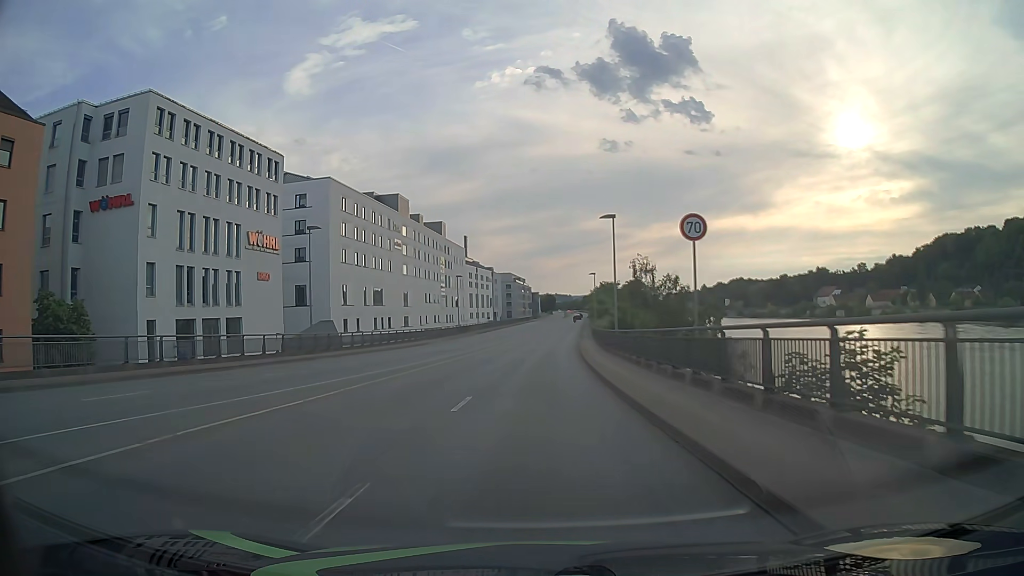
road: primary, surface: asphalt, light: Day
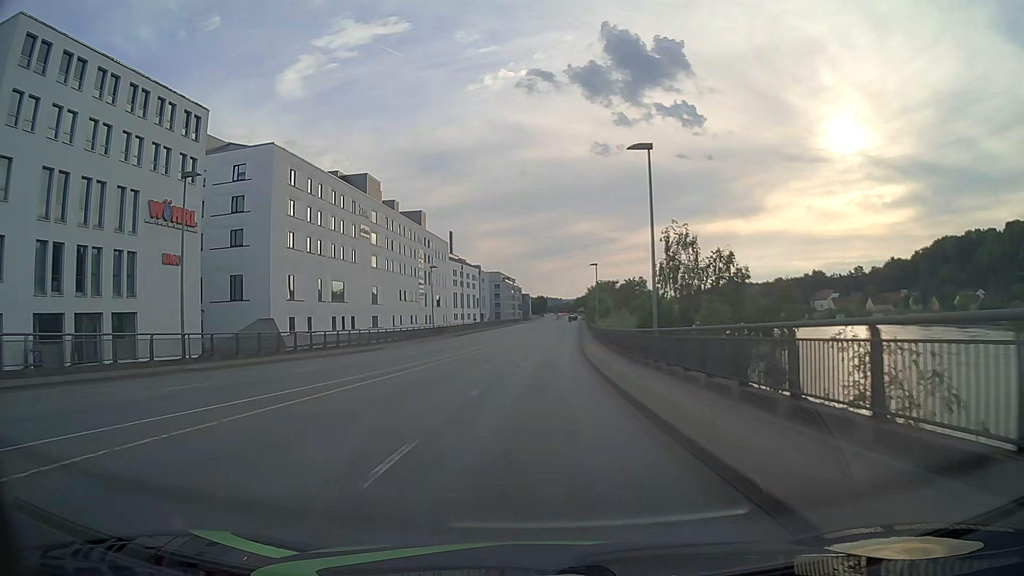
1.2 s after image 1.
(+0.2, +15.3) m; +1°
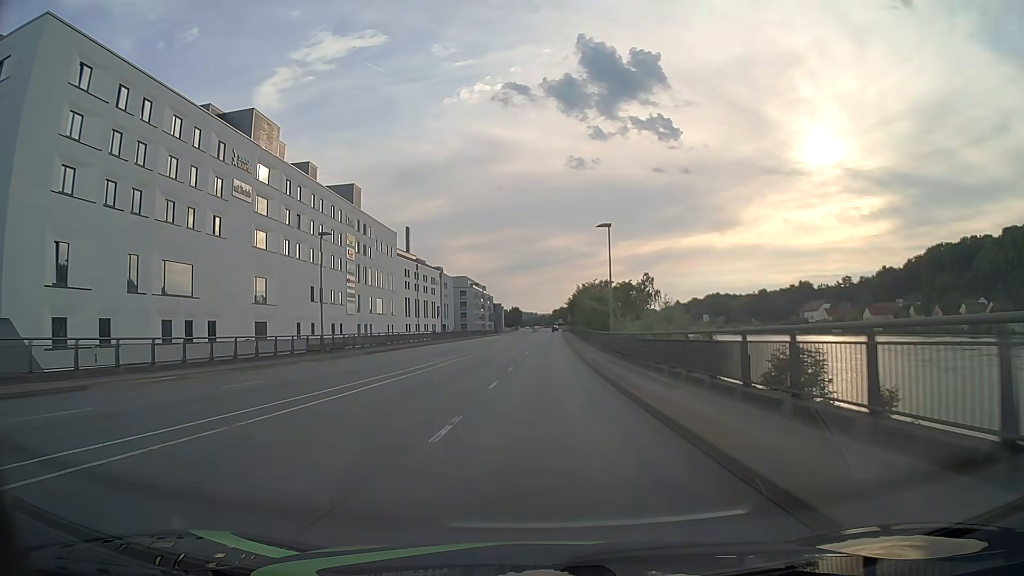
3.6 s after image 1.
(+0.6, +33.2) m; +2°
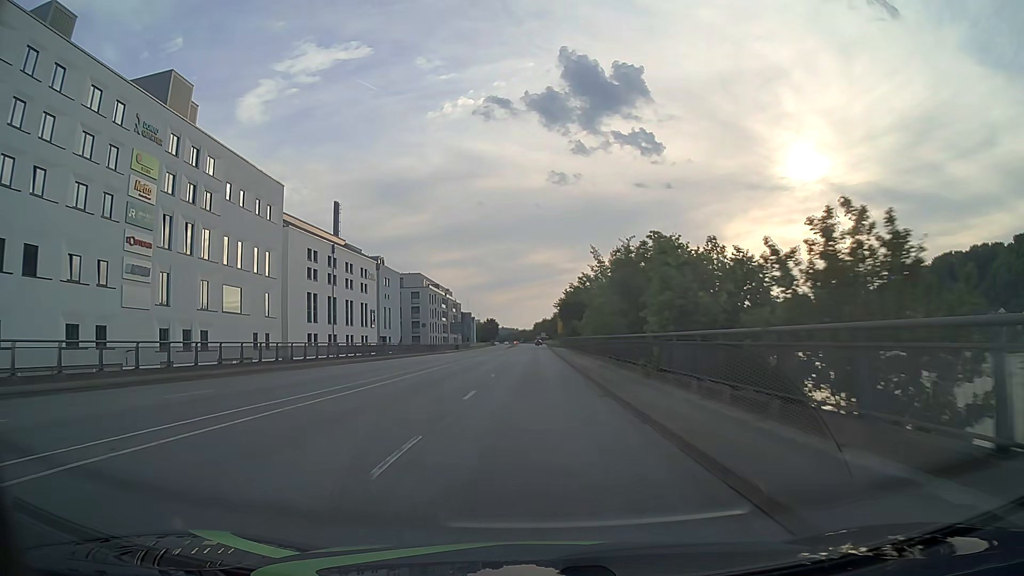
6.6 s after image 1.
(+1.0, +47.9) m; +2°
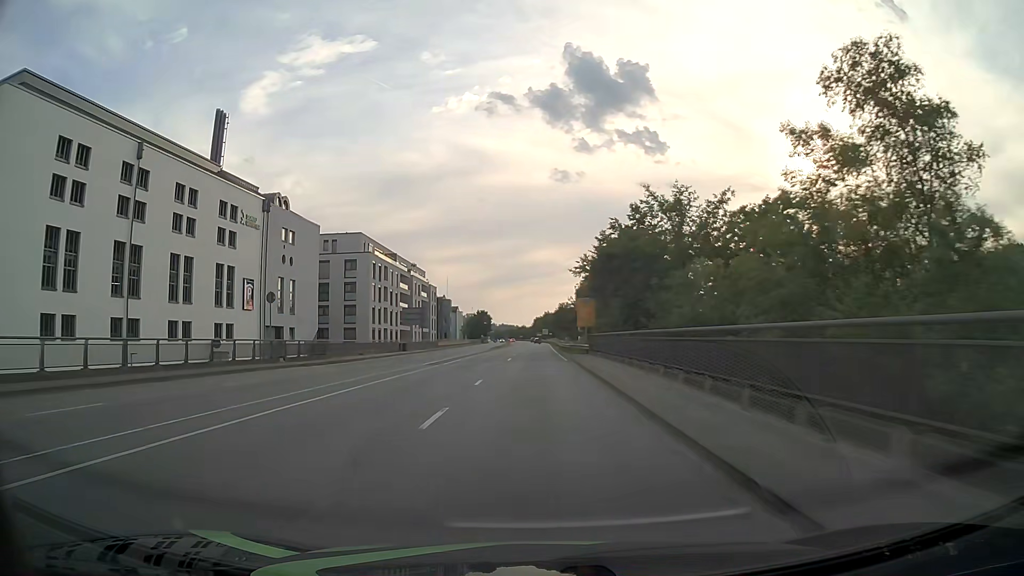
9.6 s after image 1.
(0.0, +50.8) m; 0°
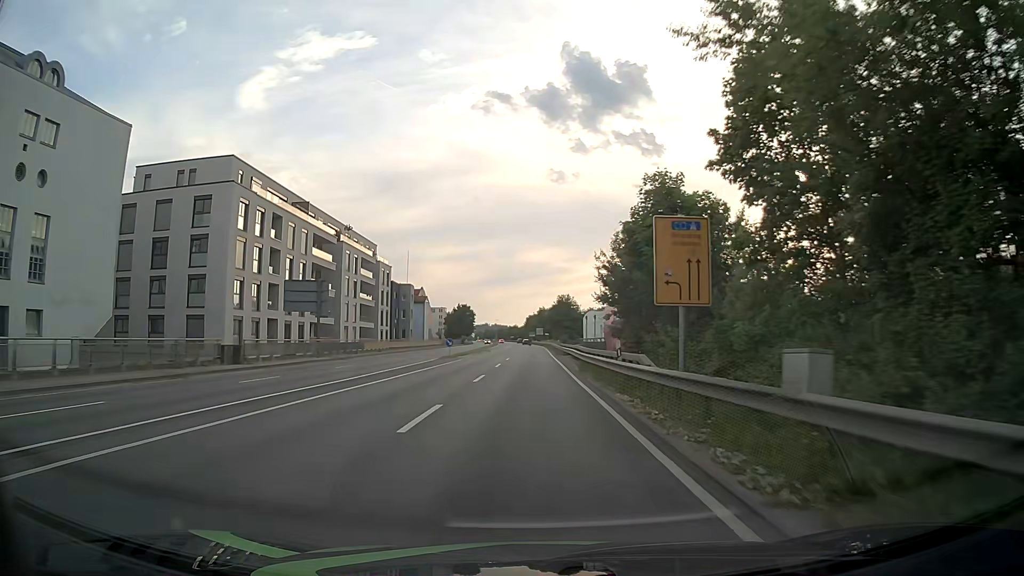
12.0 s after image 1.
(+0.4, +41.8) m; +1°
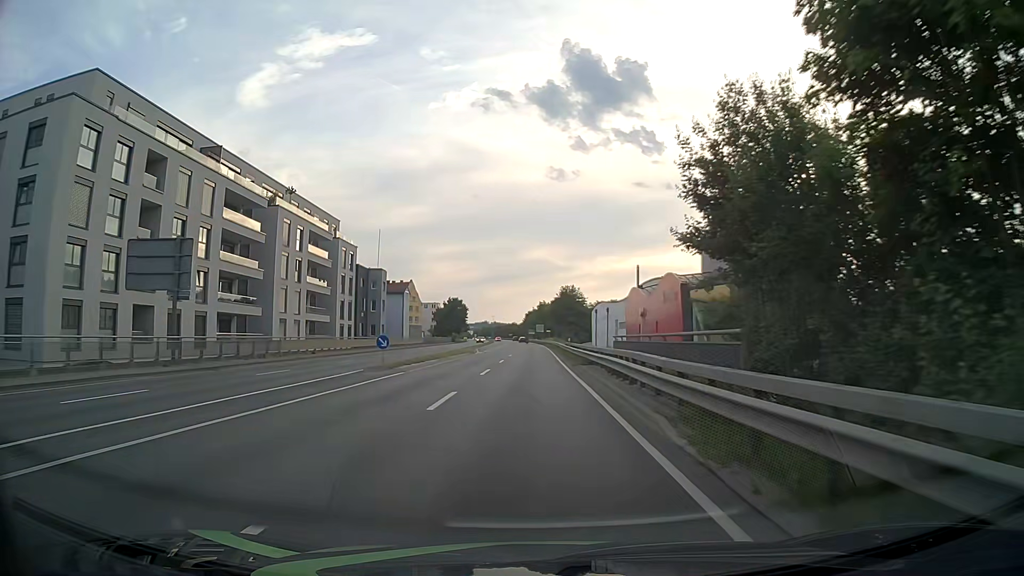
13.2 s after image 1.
(0.0, +21.2) m; -1°
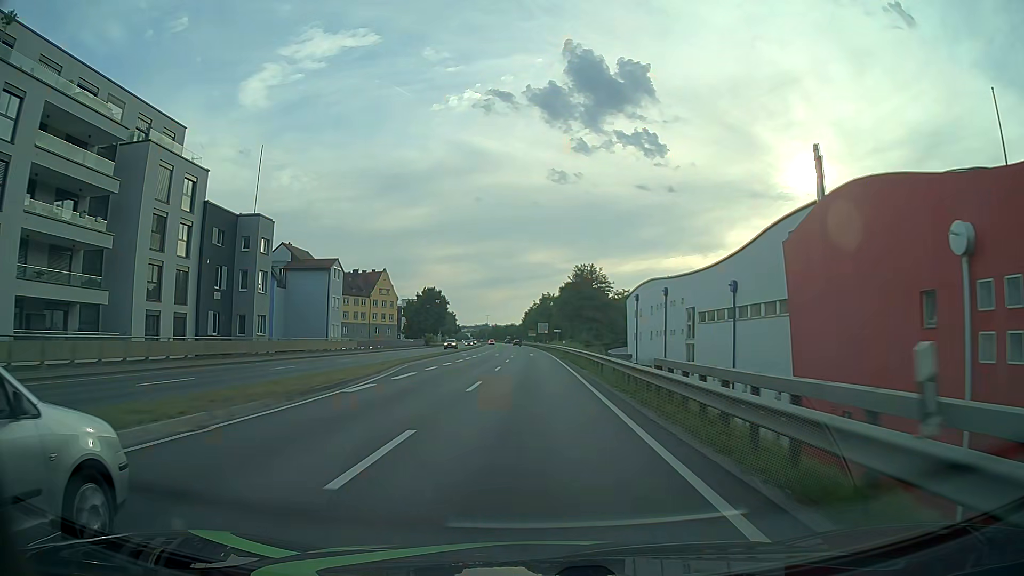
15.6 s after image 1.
(+0.4, +42.6) m; 0°
(0, +10) (0, +20) (0, +30) (0, +40) (0, +50) (0, +60) (0, +70) (-1, +80) (-1, +90) (-1, +100) m
